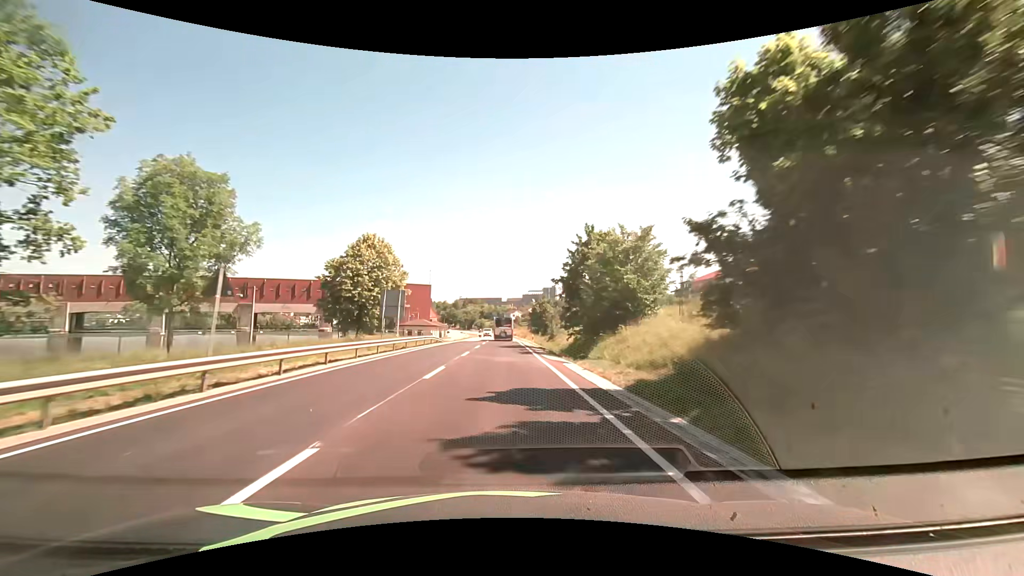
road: primary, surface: asphalt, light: Day
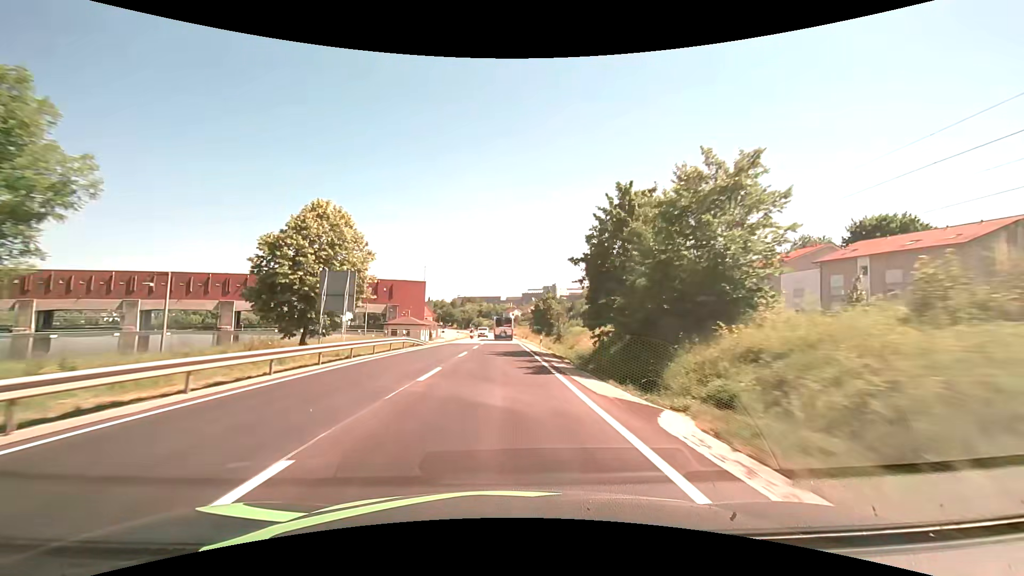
(+0.1, +12.5) m; 0°
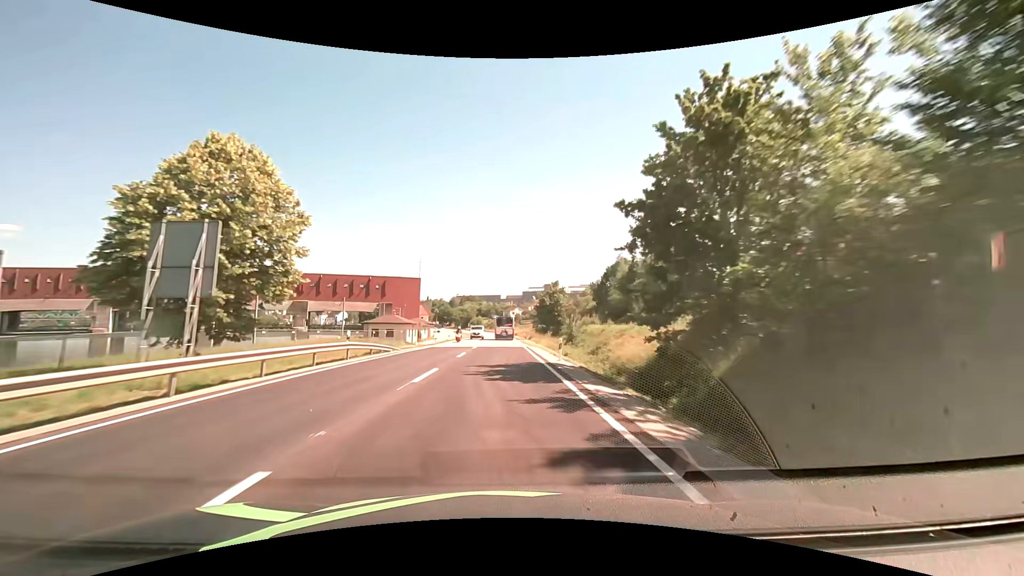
(0.0, +12.5) m; 0°
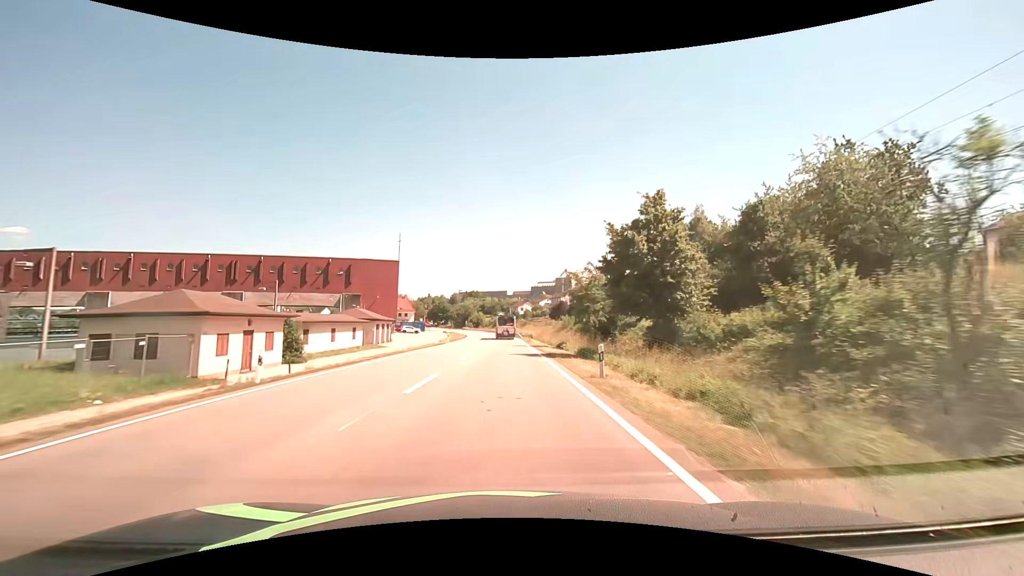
(-0.3, +50.2) m; -1°
(0, +10) (0, +20) (0, +30) (0, +40) (0, +50) (0, +60) (-1, +70) (-1, +80) (-1, +90) (-2, +100) m
